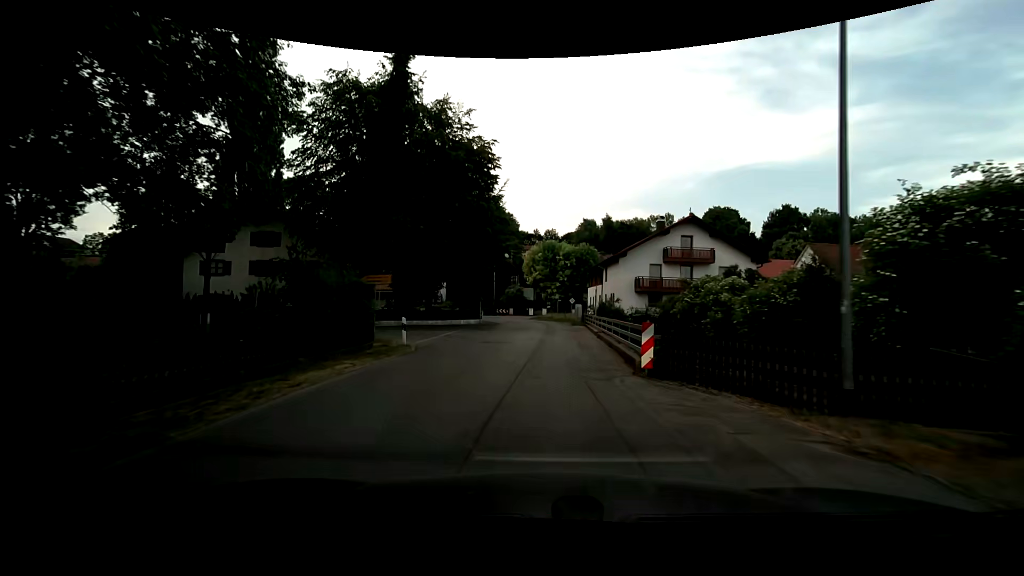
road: residential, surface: asphalt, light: Day
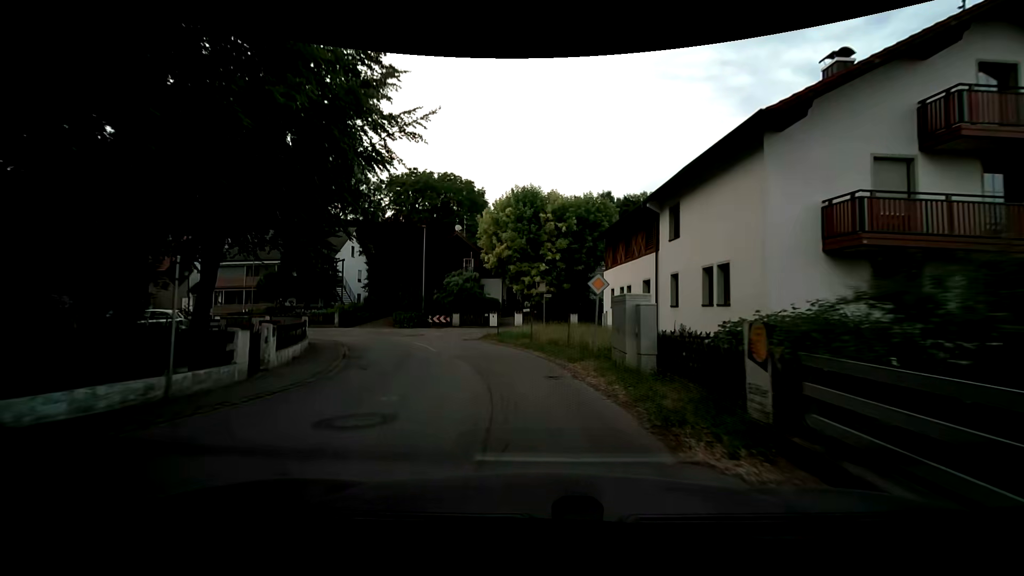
(+1.1, +33.4) m; +1°
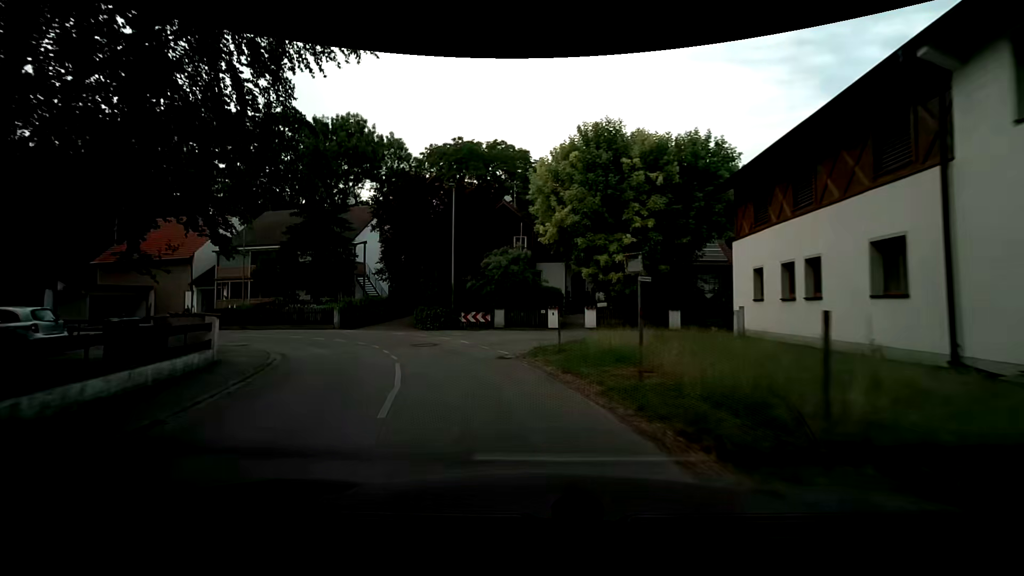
(-0.6, +11.7) m; -7°
(-1, +10) (-4, +19) (-11, +26) (-21, +29) (-31, +31) (-40, +33) (-50, +35) (-60, +37) (-70, +39) (-80, +41) m
